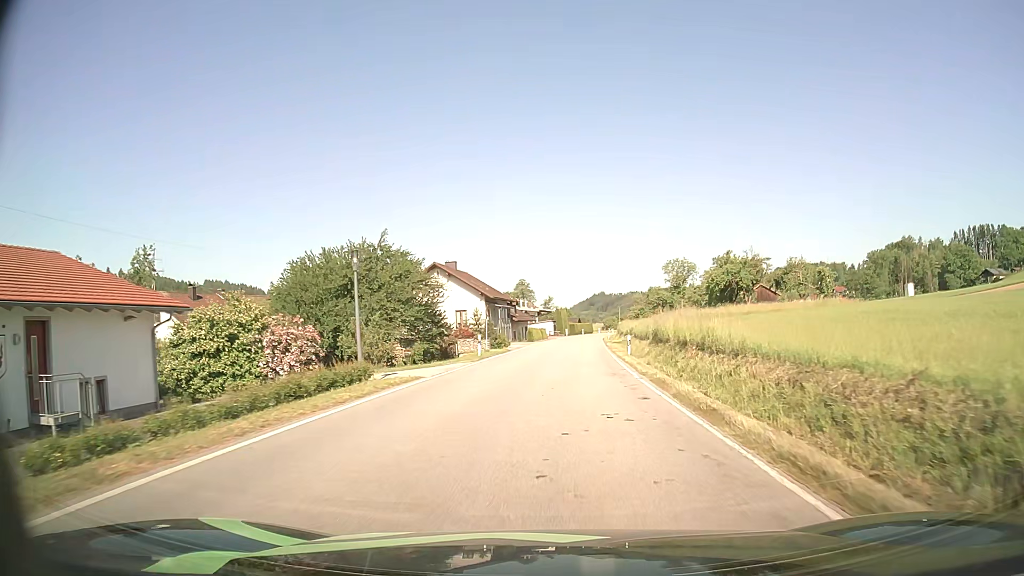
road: secondary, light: Day
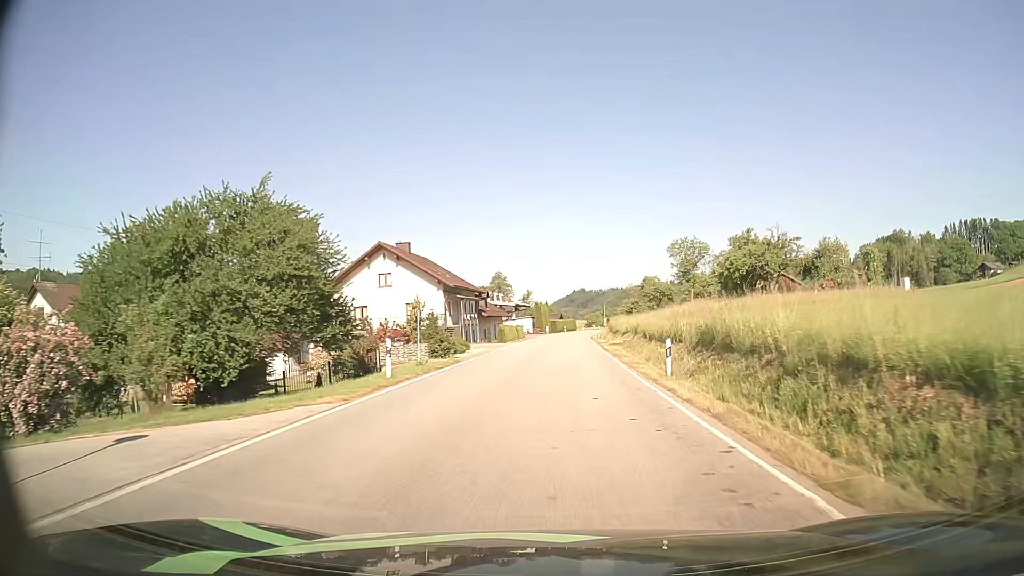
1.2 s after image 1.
(+0.2, +15.0) m; +2°
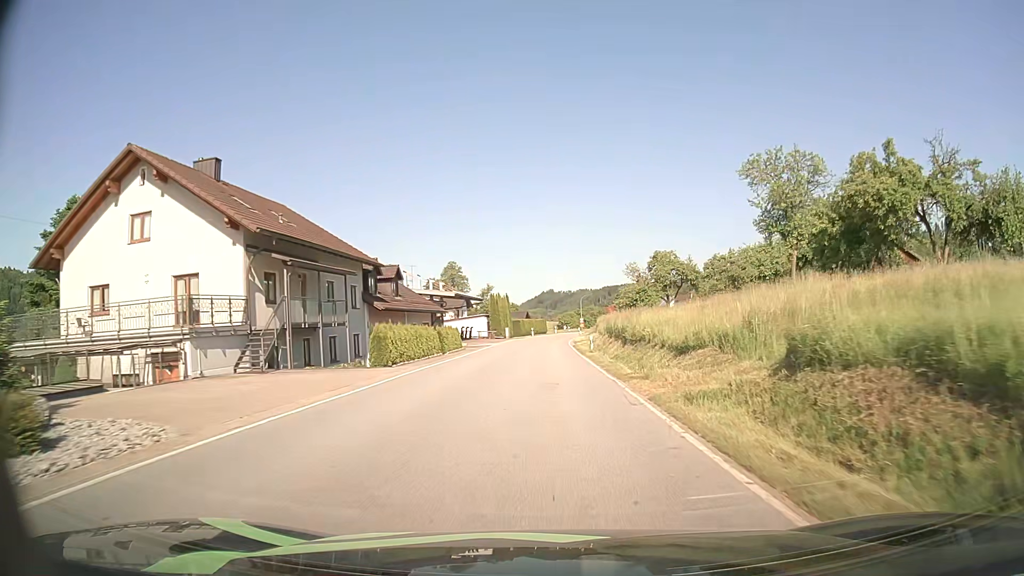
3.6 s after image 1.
(+0.8, +31.7) m; +3°
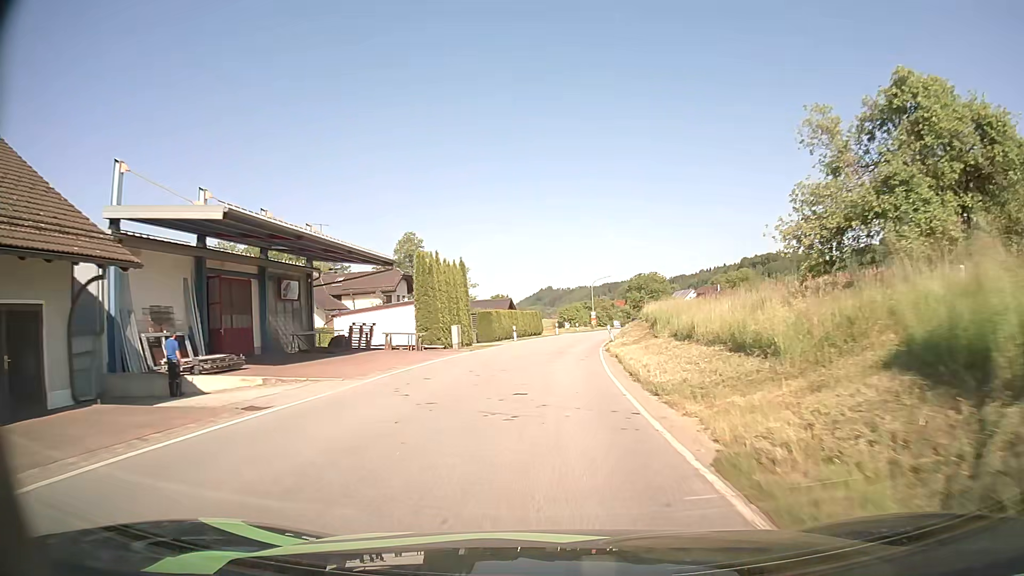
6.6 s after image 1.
(0.0, +42.3) m; 0°
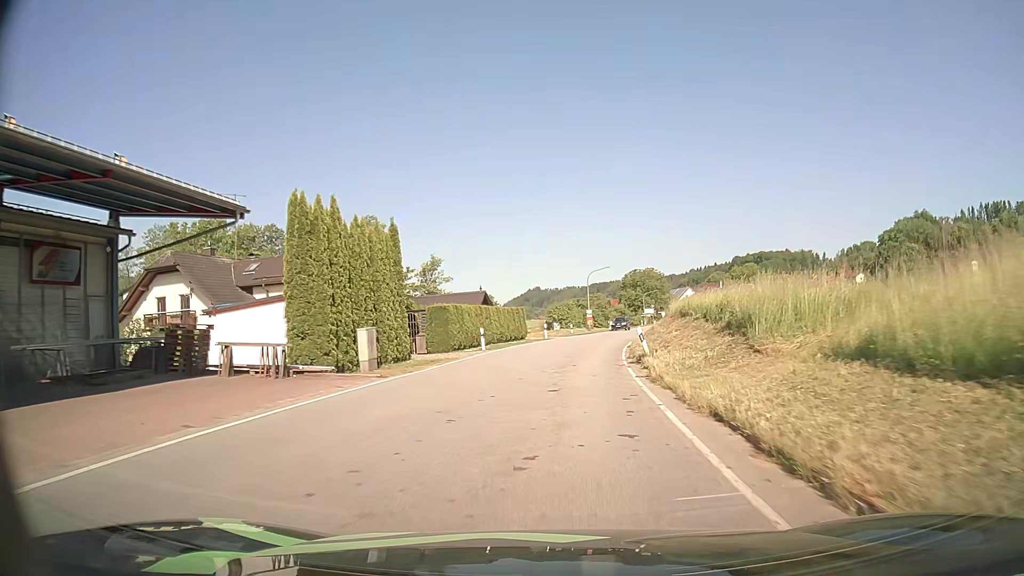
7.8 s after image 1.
(+0.1, +16.6) m; +1°
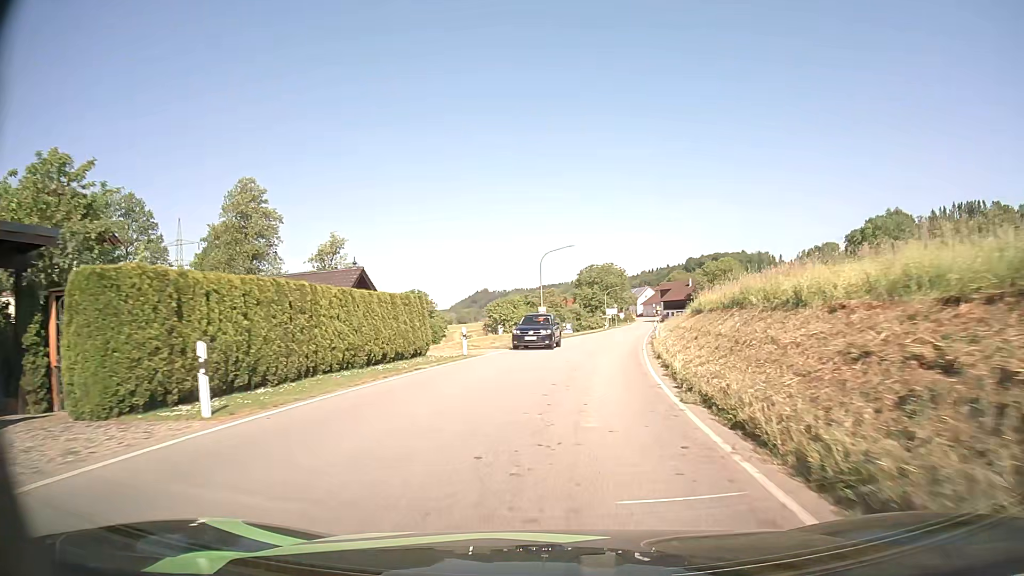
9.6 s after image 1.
(+0.8, +23.9) m; +4°
(0, +10) (+1, +20) (+2, +30) (+3, +40) (+5, +50) (+7, +60) (+8, +69) (+10, +79) (+12, +89) (+13, +99) m
